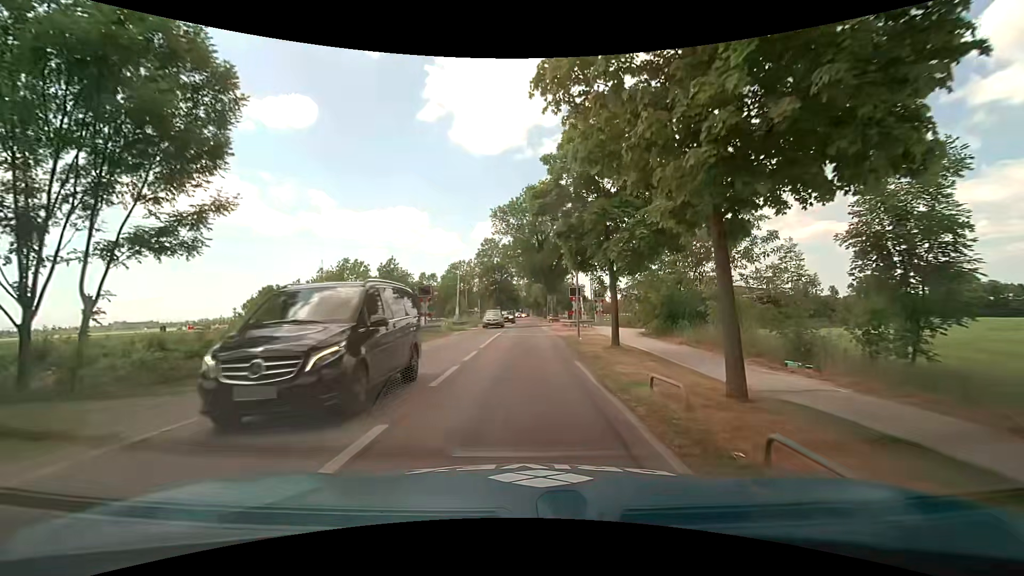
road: tertiary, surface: asphalt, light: Day
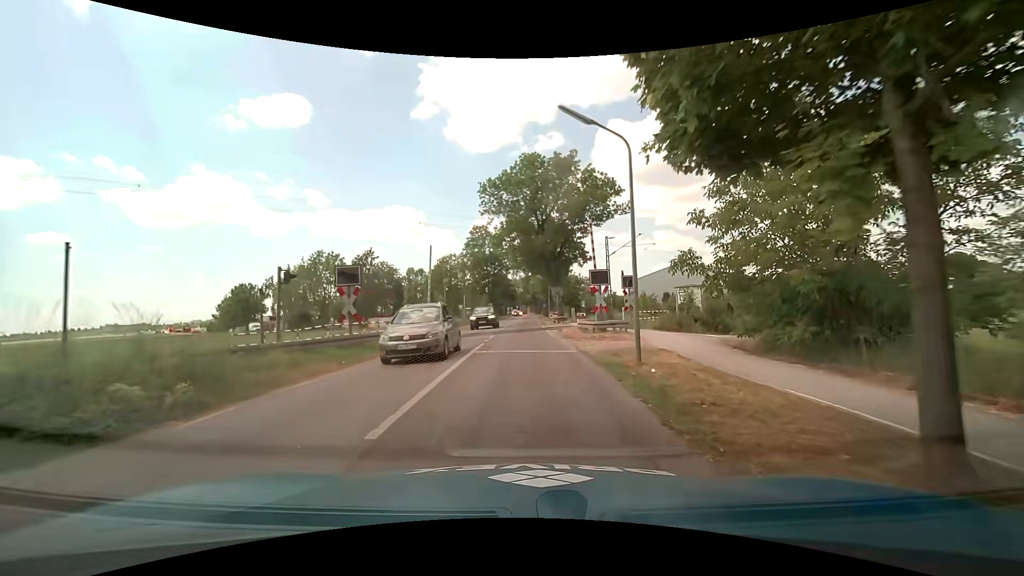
(-0.3, +13.0) m; -1°
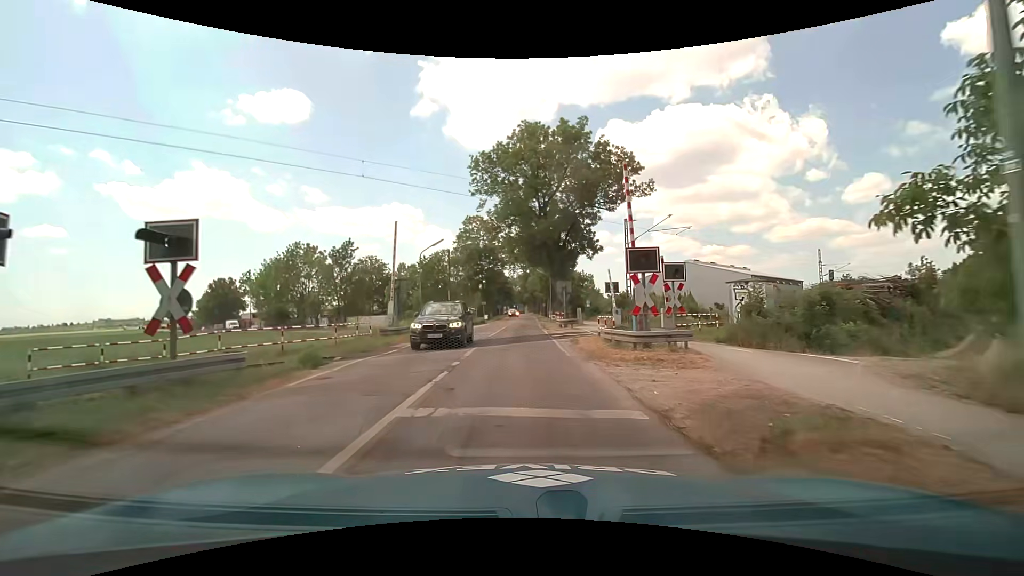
(0.0, +8.9) m; 0°
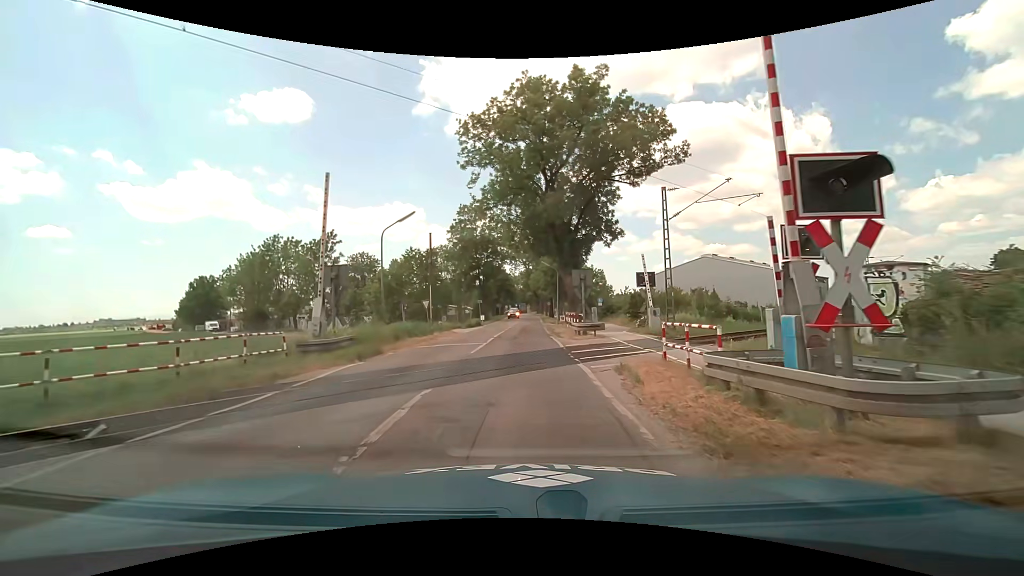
(0.0, +9.0) m; 0°
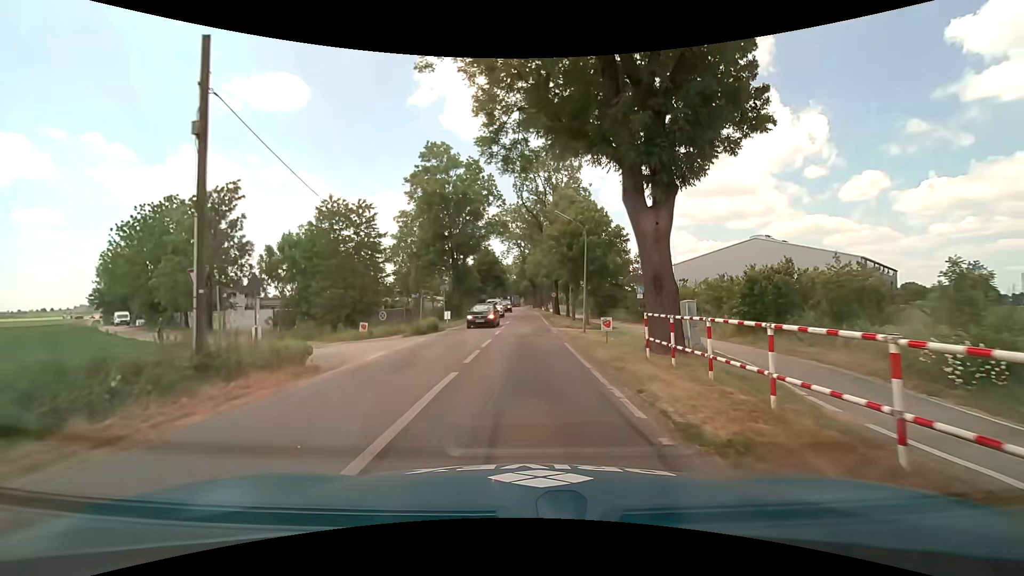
(-0.2, +23.1) m; +1°
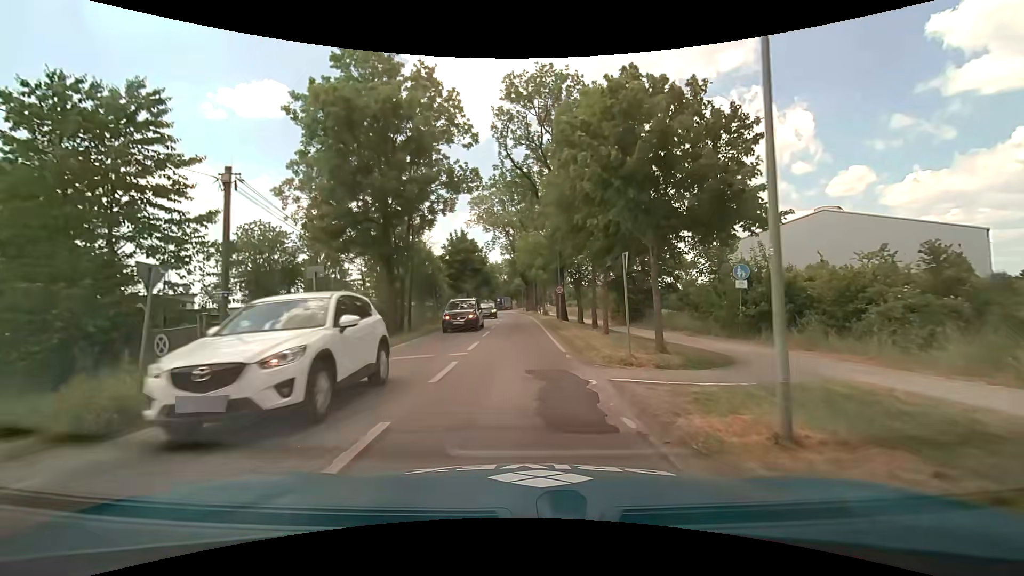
(+0.2, +19.6) m; +1°
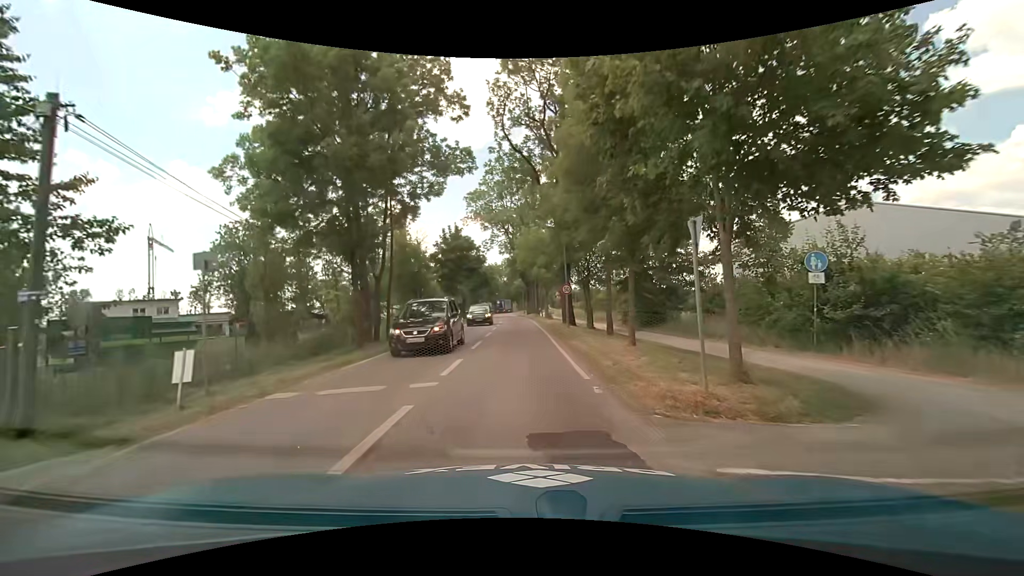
(0.0, +4.9) m; 0°
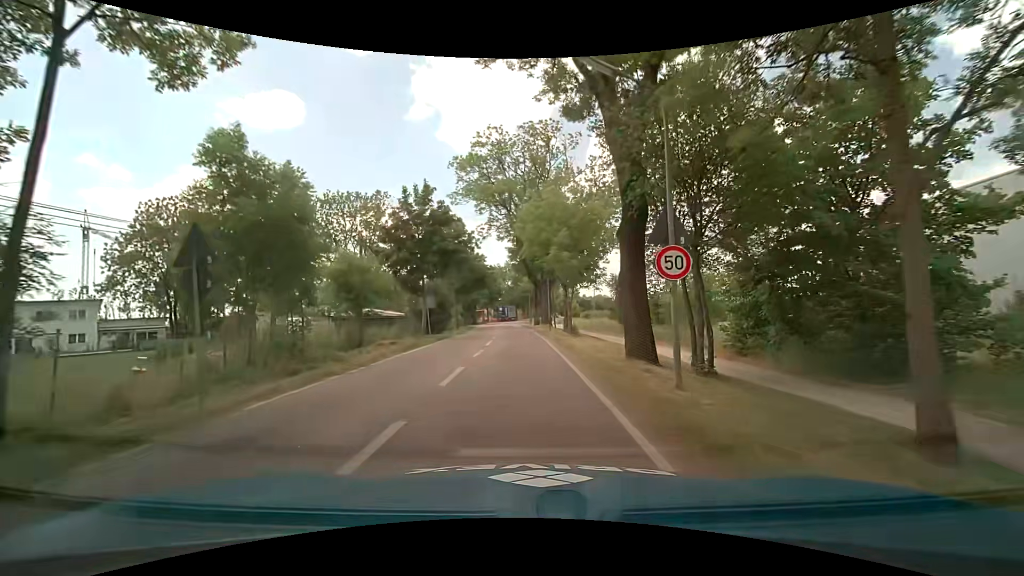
(-0.1, +19.1) m; 0°
(0, +10) (0, +20) (-1, +30) (-1, +40) (-2, +50) (-2, +60) (-3, +70) (-4, +80) (-4, +90) (-4, +100) m
